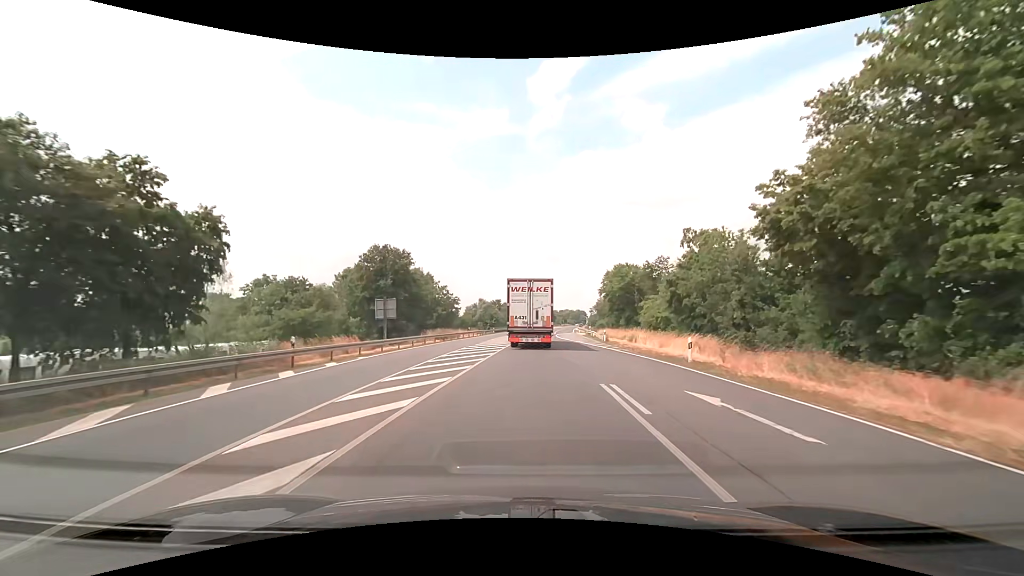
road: primary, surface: asphalt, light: Day
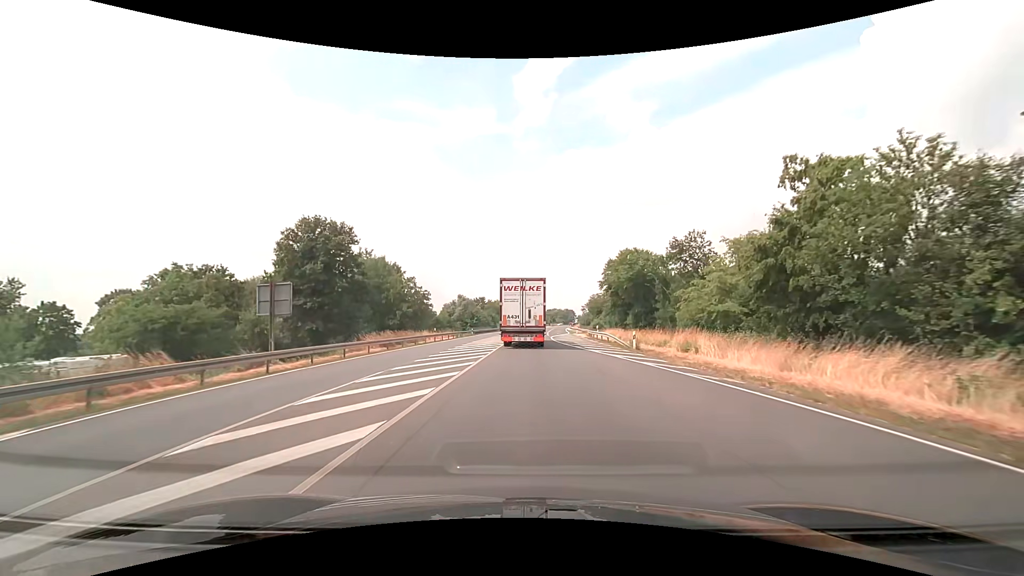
(+0.2, +17.5) m; +2°
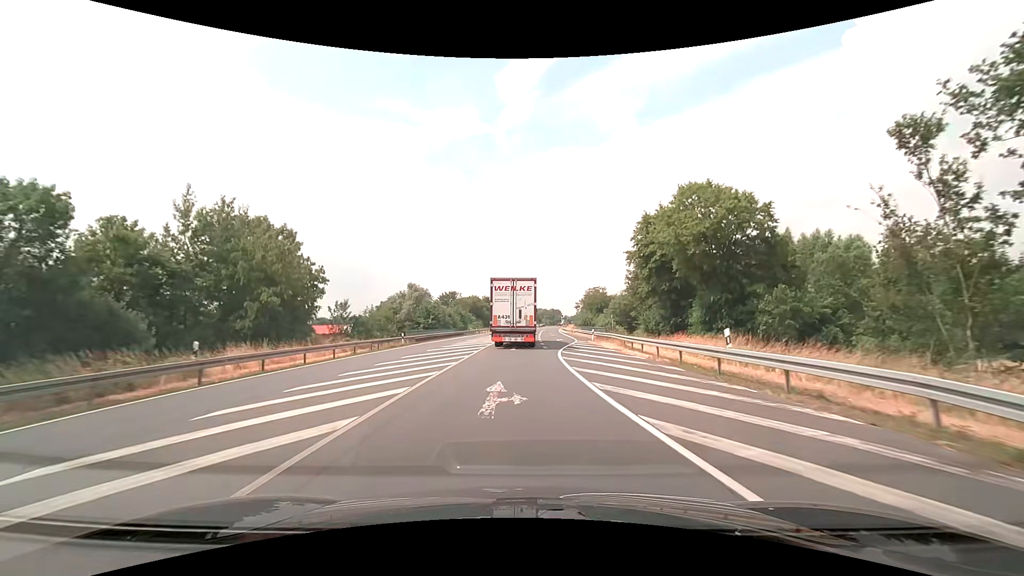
(+0.7, +35.3) m; +2°
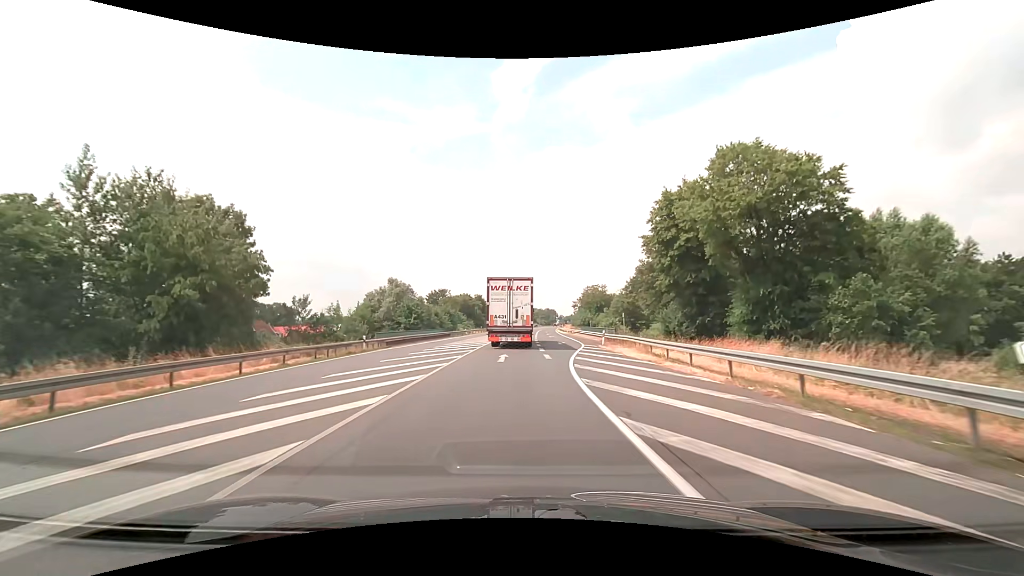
(0.0, +8.8) m; 0°
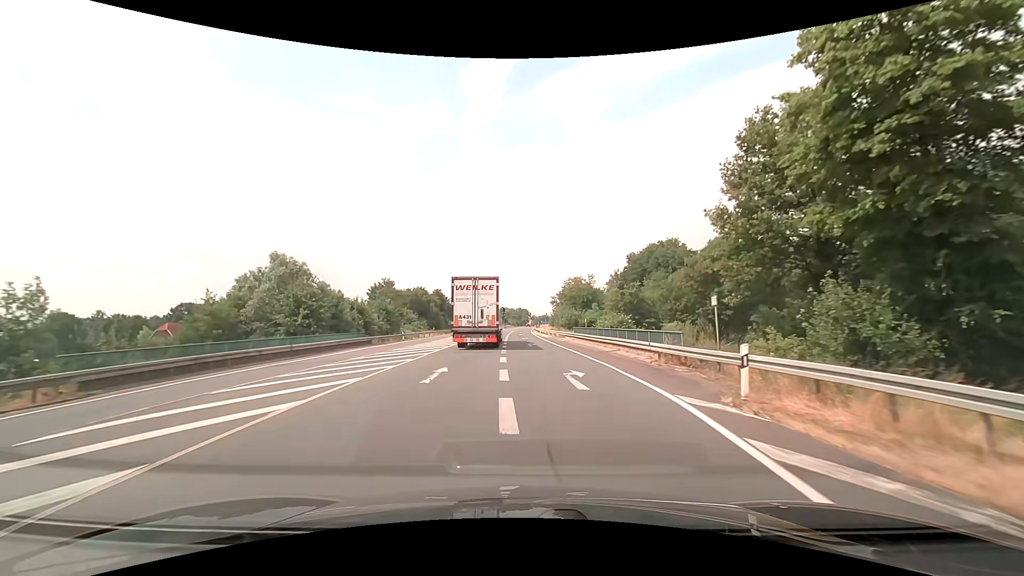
(+0.8, +26.5) m; +3°
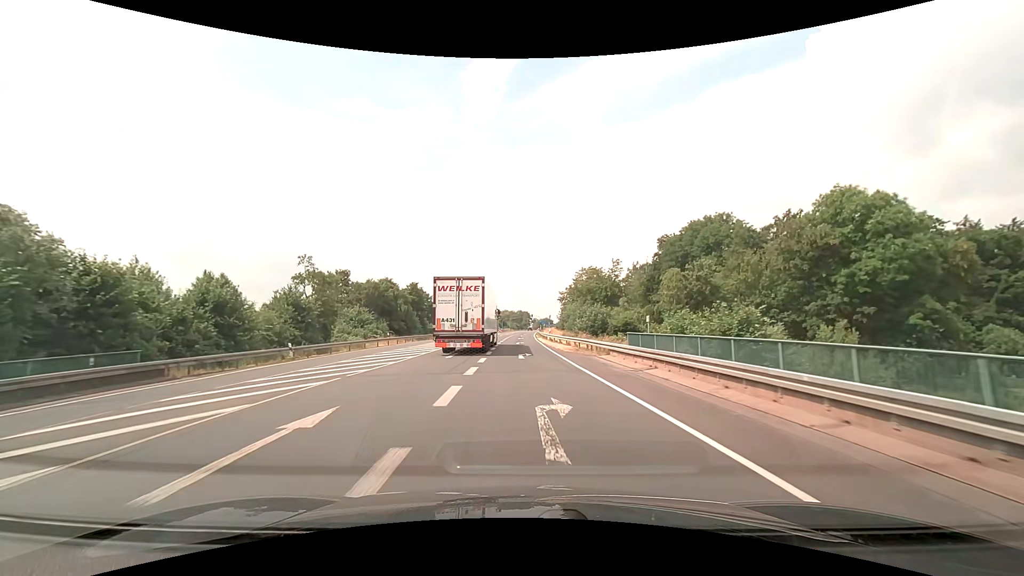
(+0.2, +27.9) m; 0°
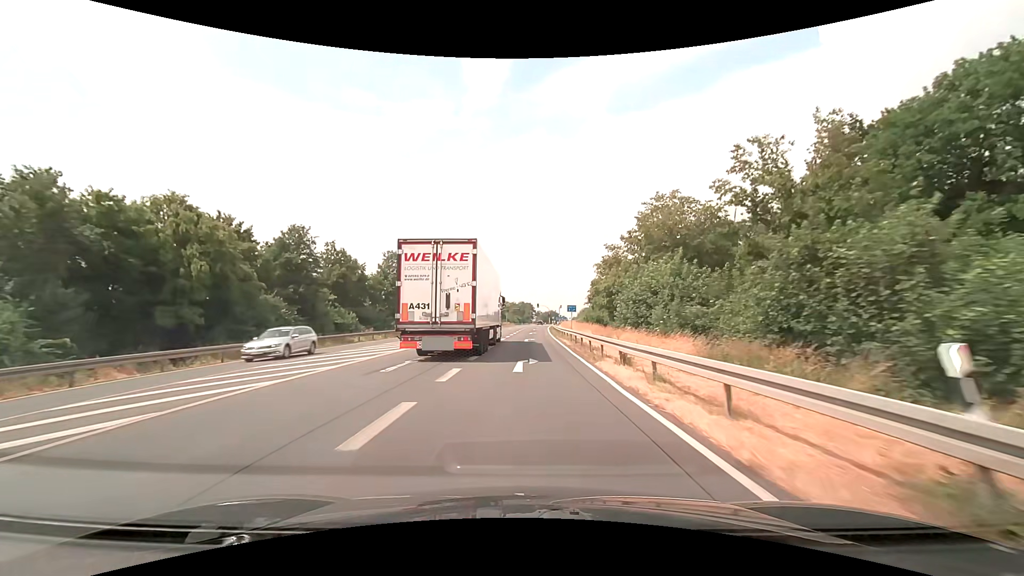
(-0.8, +50.9) m; -1°
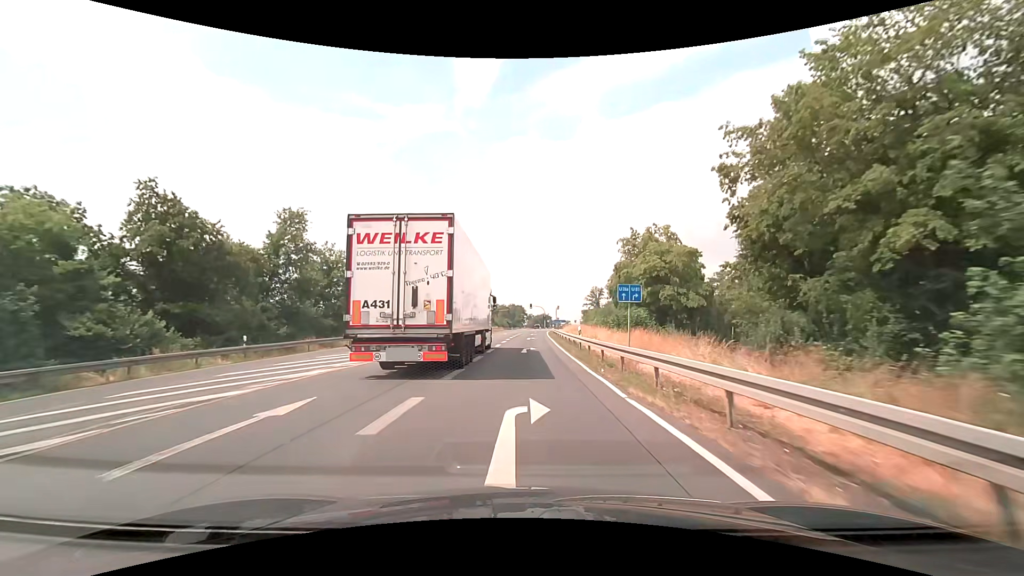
(+0.2, +28.5) m; +1°
(0, +10) (0, +20) (0, +30) (+1, +40) (+1, +50) (+1, +60) (+2, +70) (+2, +80) (+2, +90) (+3, +100) m
